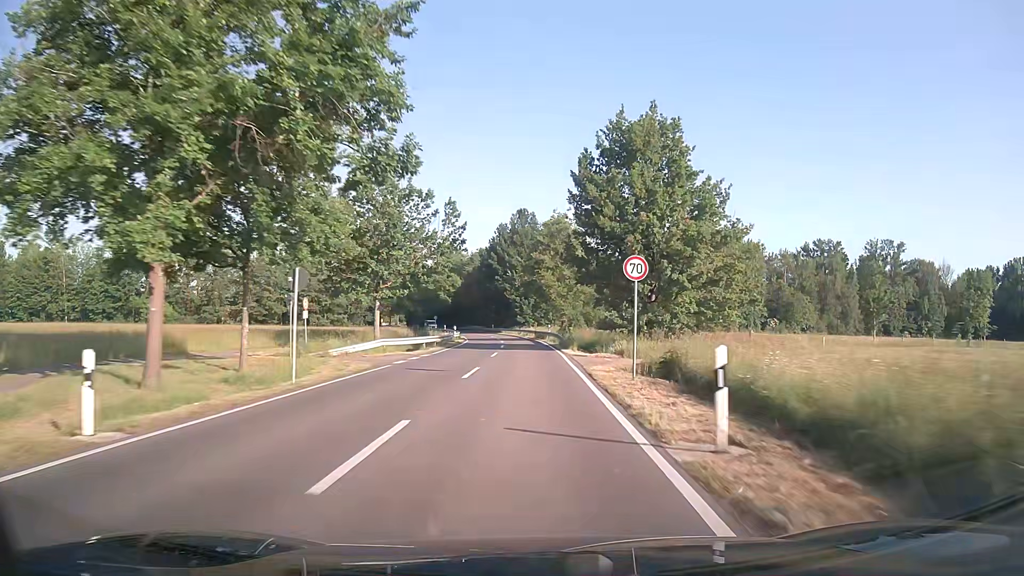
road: secondary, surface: asphalt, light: Day
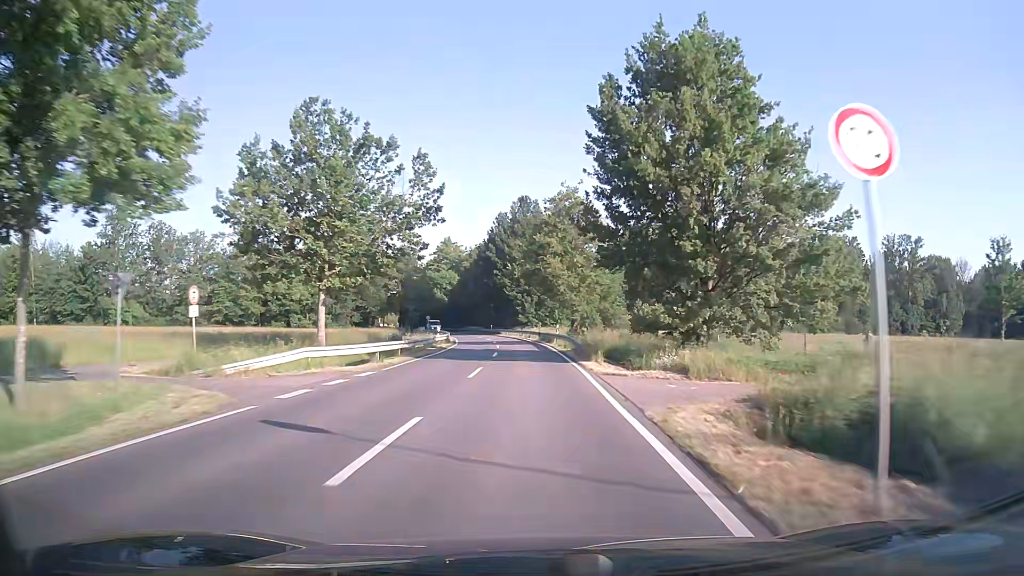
(0.0, +11.5) m; -1°
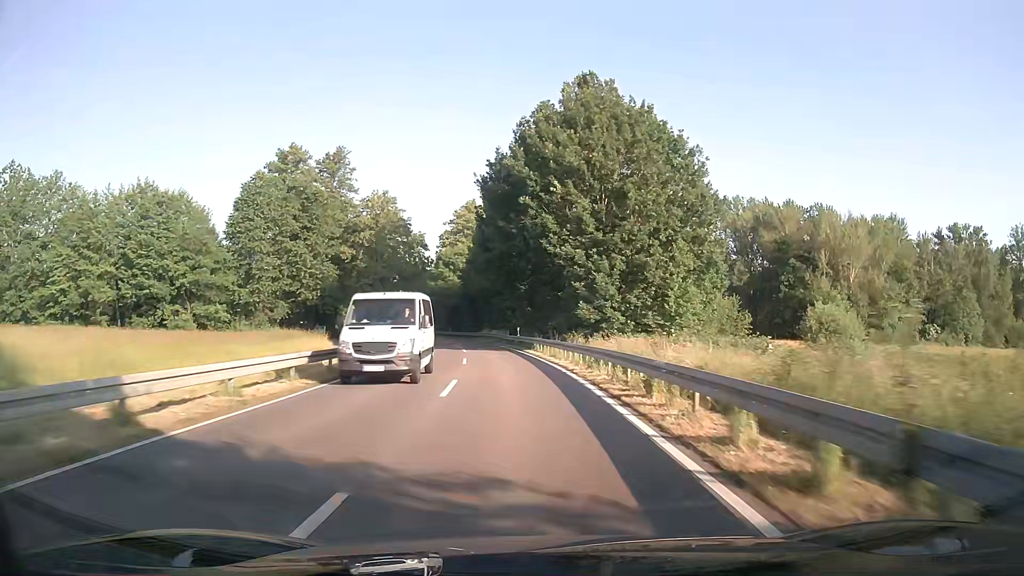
(-1.2, +52.6) m; -4°
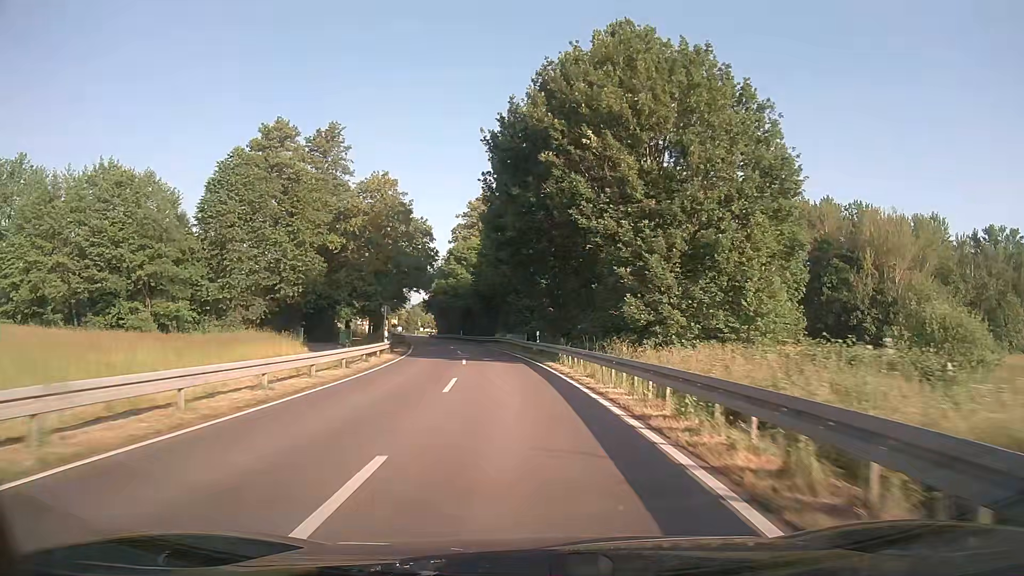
(-0.2, +10.3) m; -2°
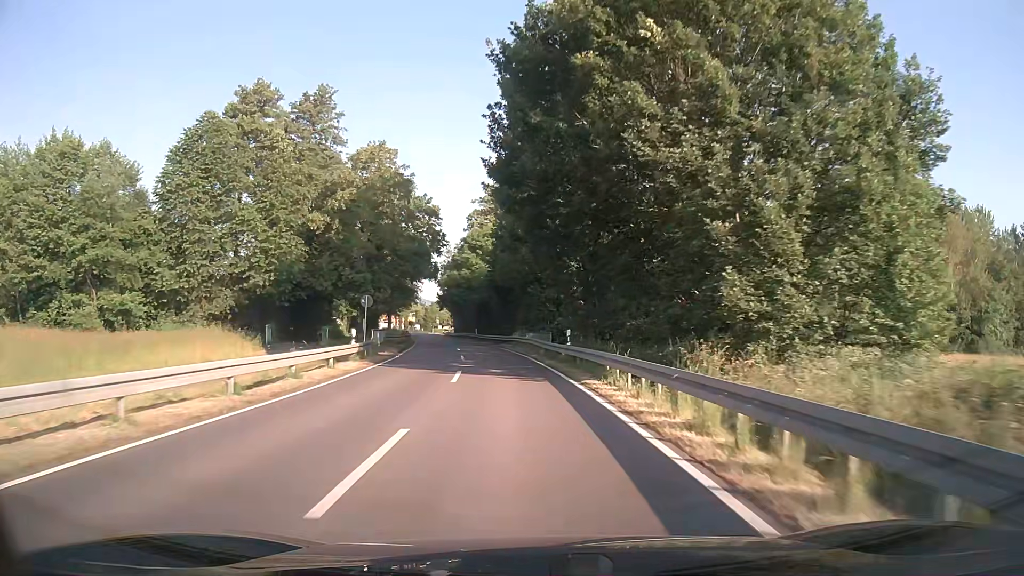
(-0.2, +10.3) m; -2°
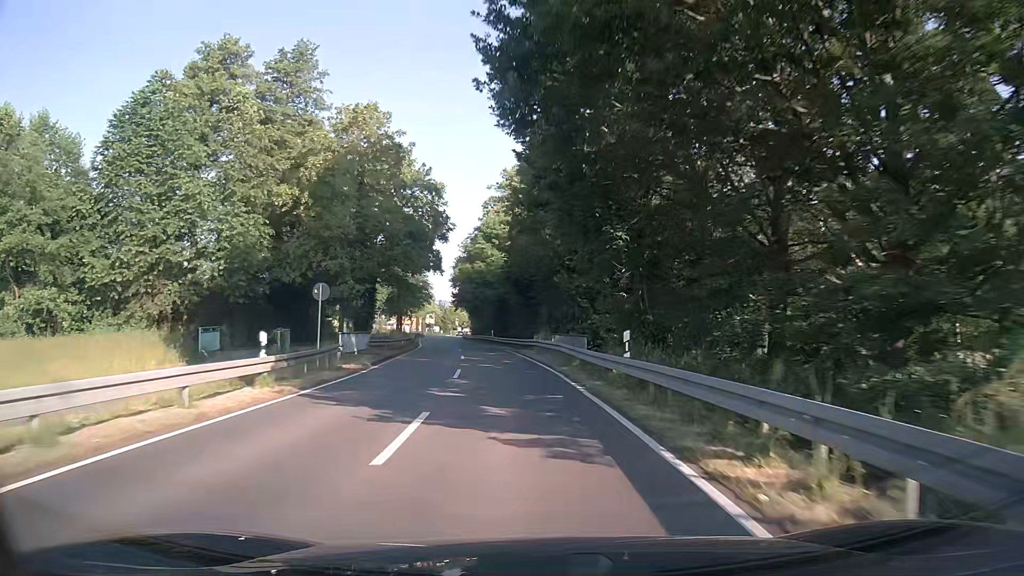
(-0.2, +10.3) m; -2°
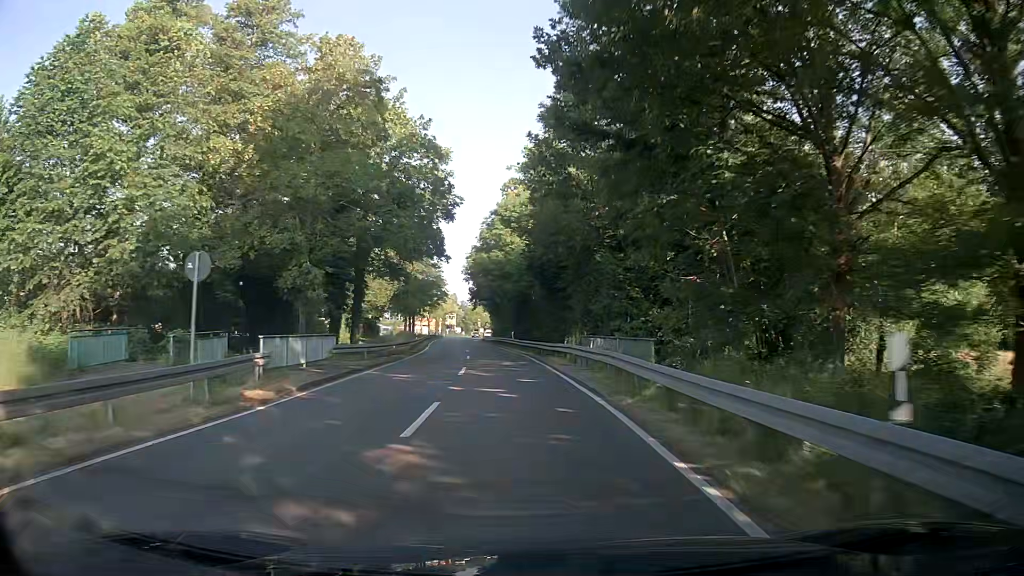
(-0.2, +10.2) m; -2°
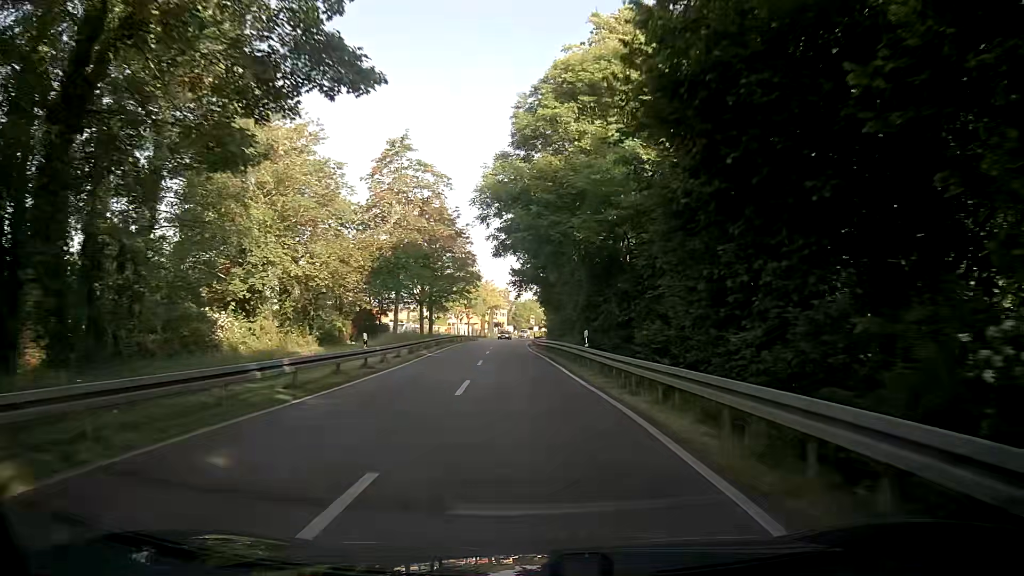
(-1.1, +30.5) m; -5°
(0, +10) (0, +20) (0, +30) (-1, +40) (-1, +50) (-1, +60) (-1, +70) (-1, +80) (-1, +90) (0, +100) m
